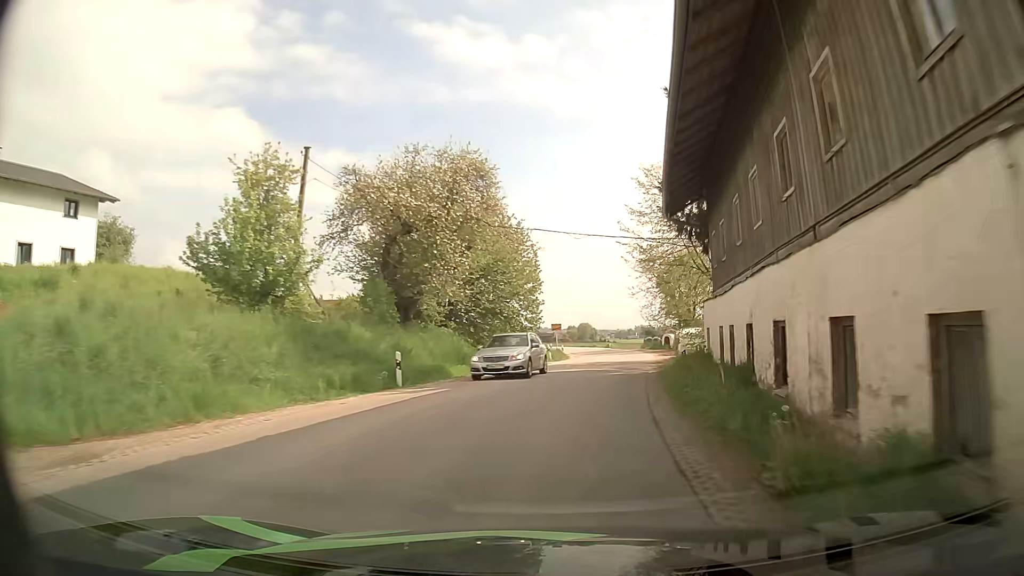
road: secondary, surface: asphalt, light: Day
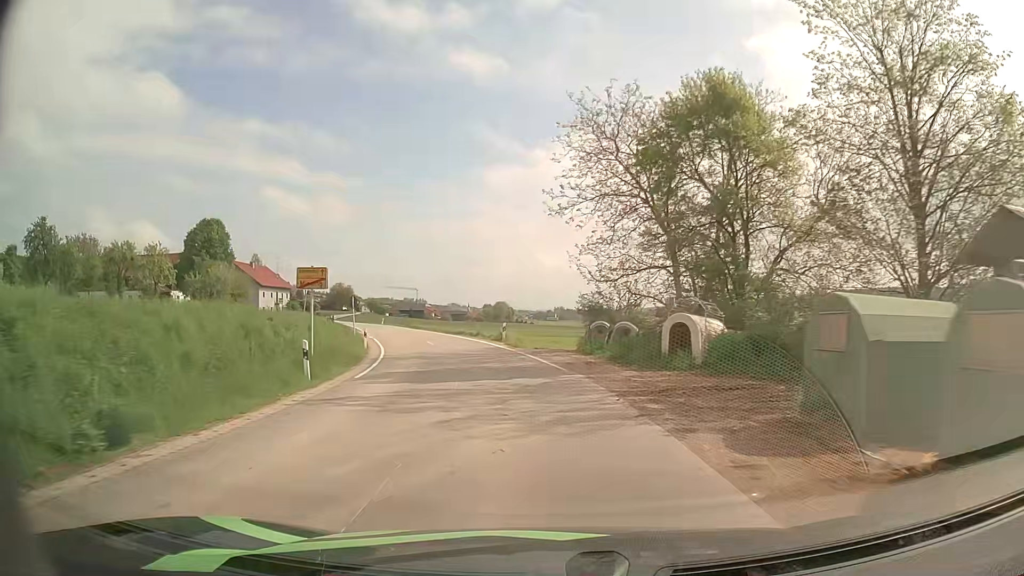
(+5.2, +42.9) m; +7°
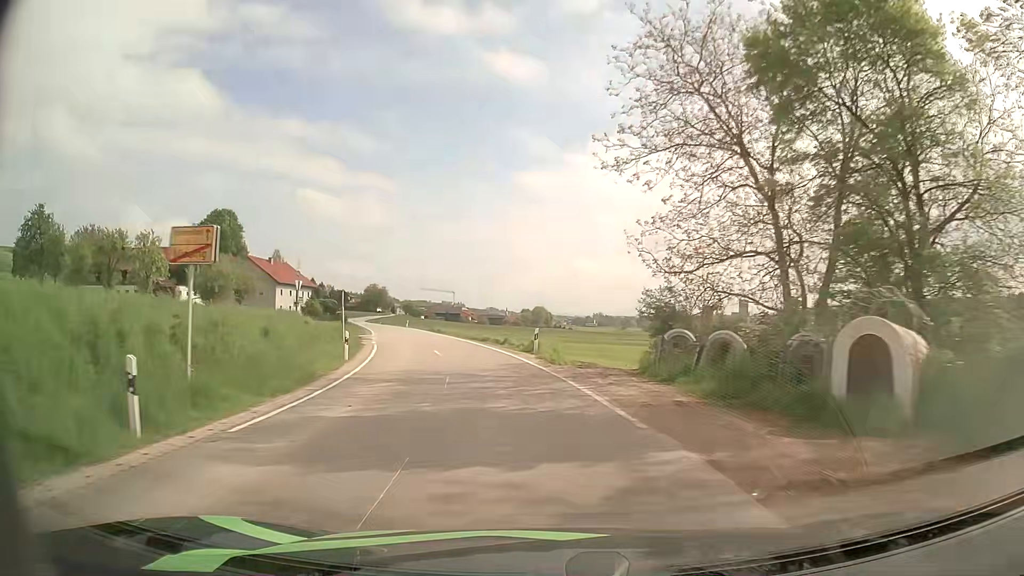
(-0.2, +8.8) m; -3°
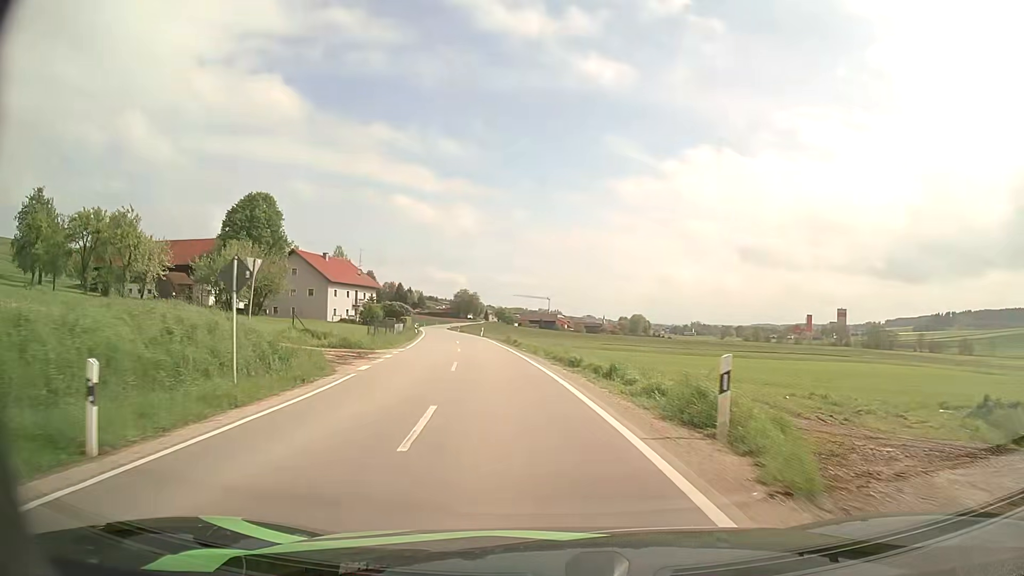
(-1.2, +18.0) m; -8°
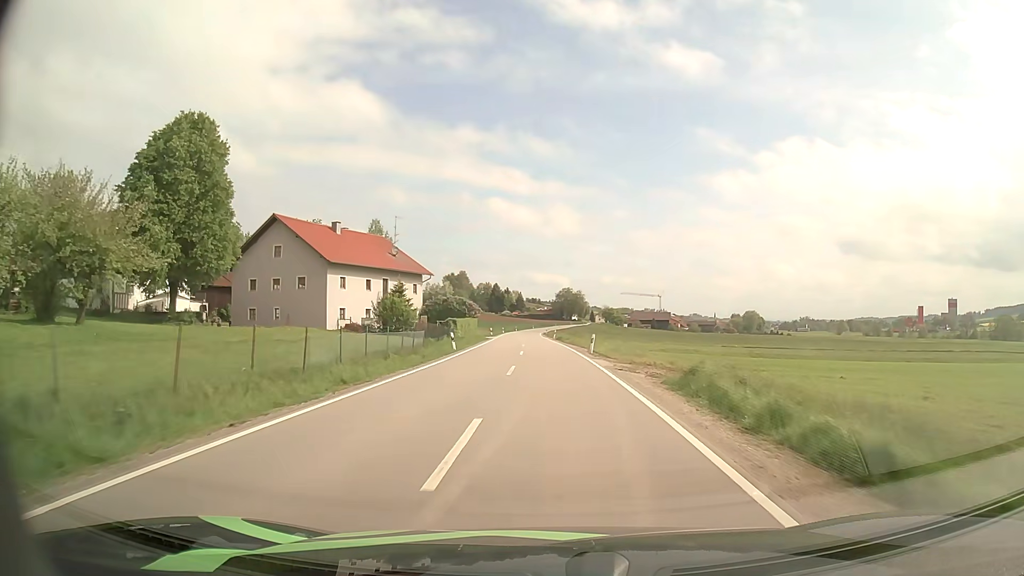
(-3.8, +38.0) m; -9°
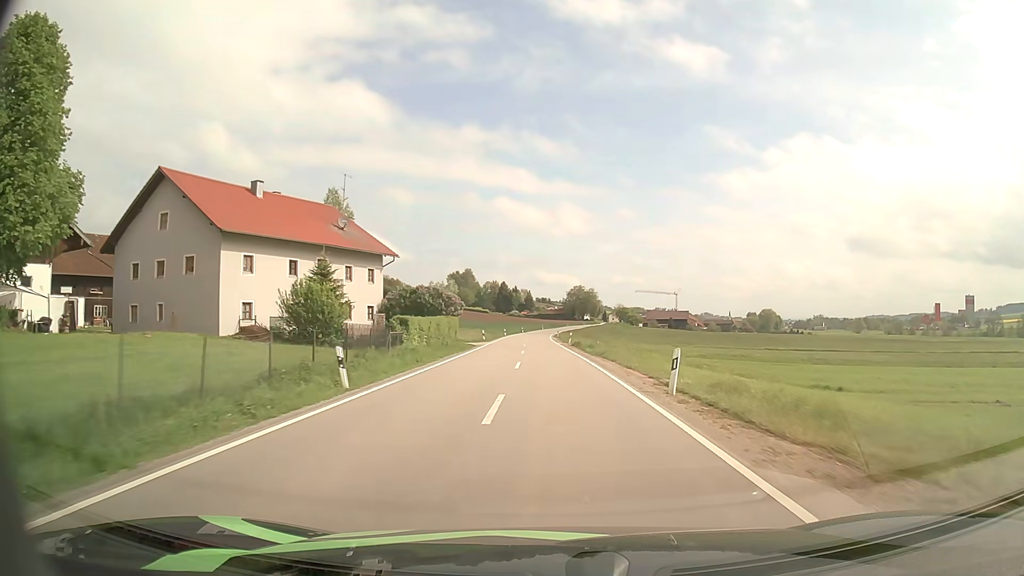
(-0.3, +20.5) m; -1°
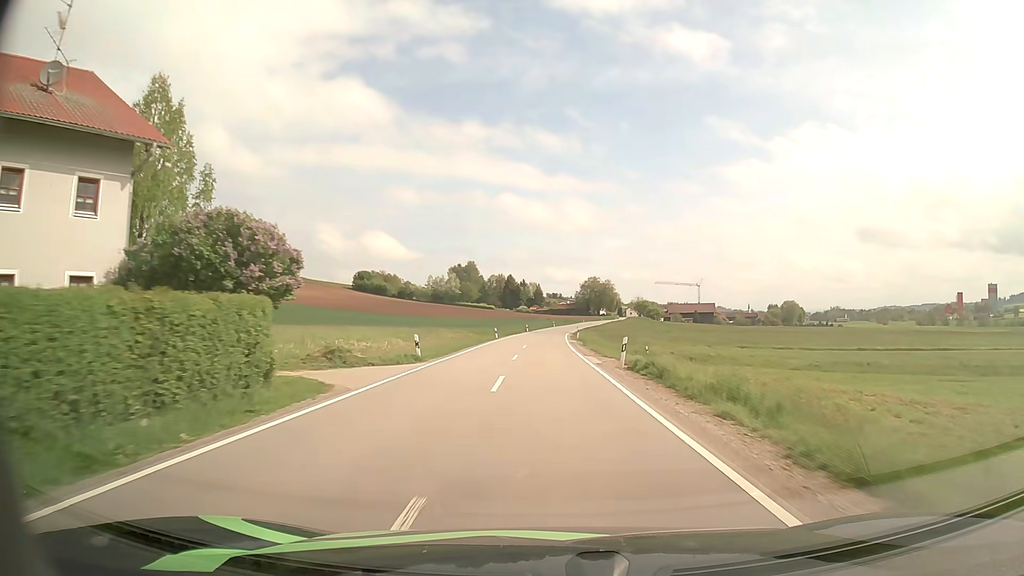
(-0.3, +32.4) m; -1°
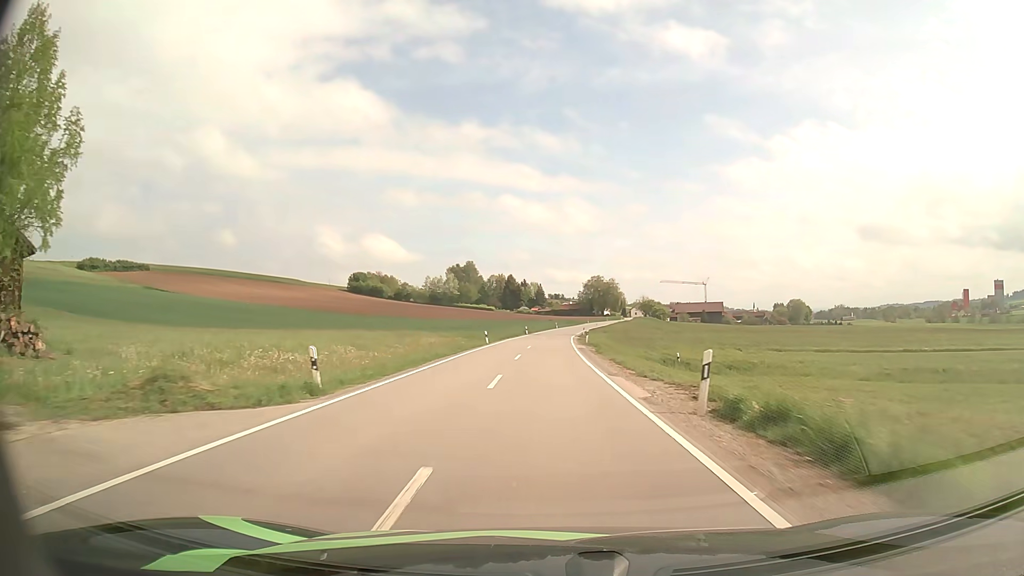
(0.0, +11.1) m; 0°
(0, +10) (0, +20) (0, +30) (0, +40) (0, +50) (+1, +60) (+1, +70) (+1, +80) (+2, +90) (+3, +100) m
